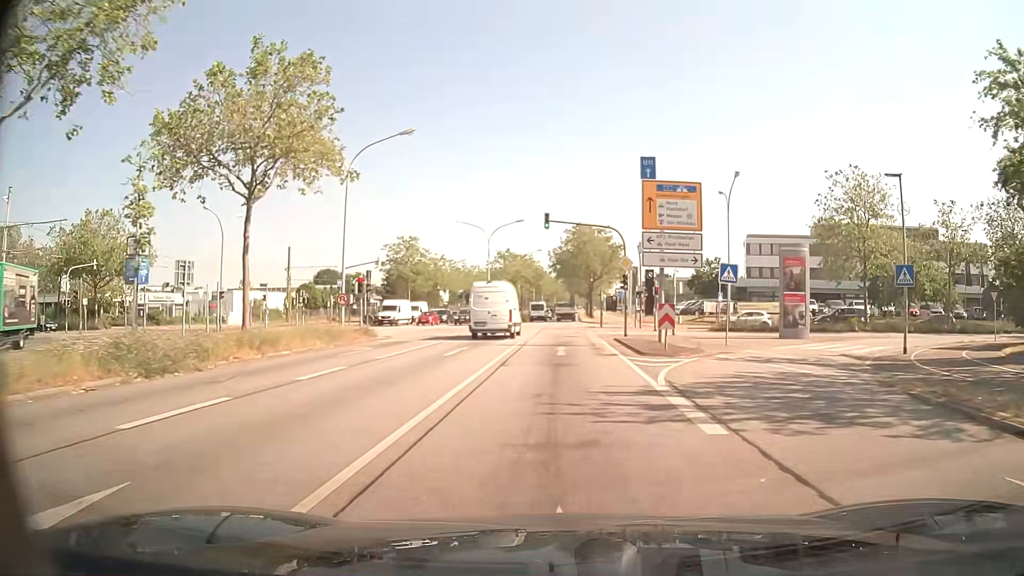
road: primary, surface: asphalt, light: Day
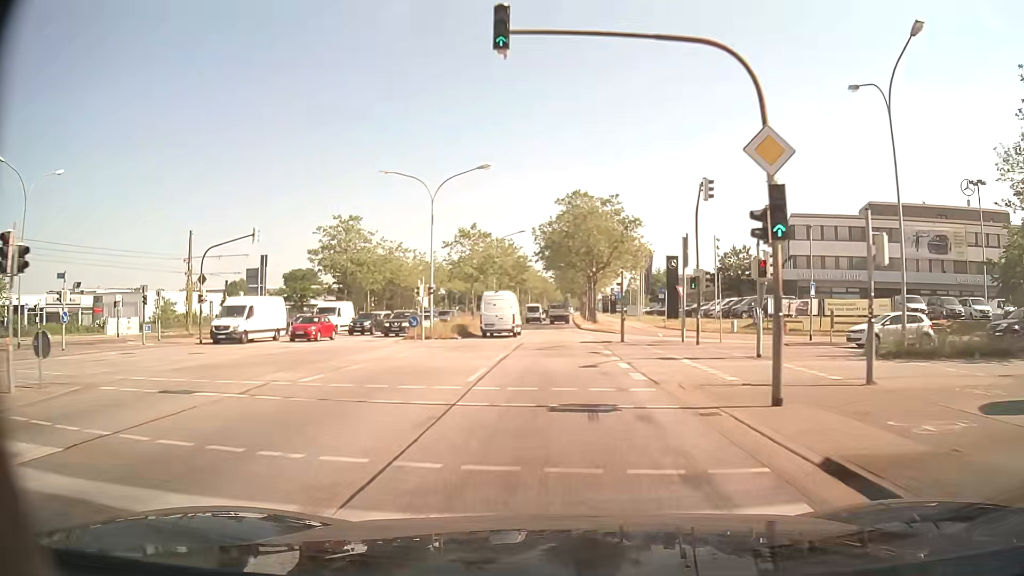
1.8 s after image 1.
(0.0, +24.8) m; 0°
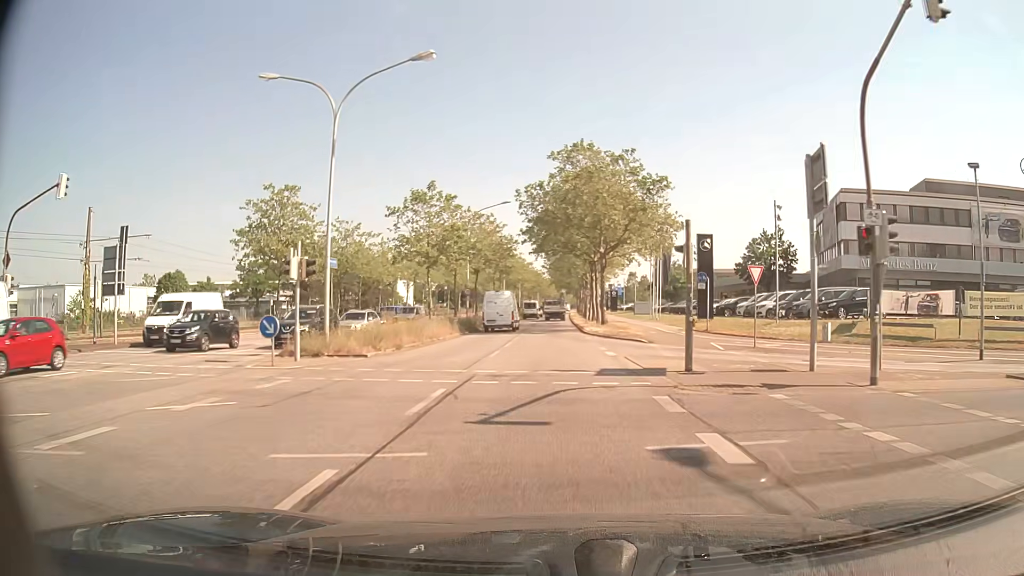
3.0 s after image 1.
(0.0, +16.9) m; 0°
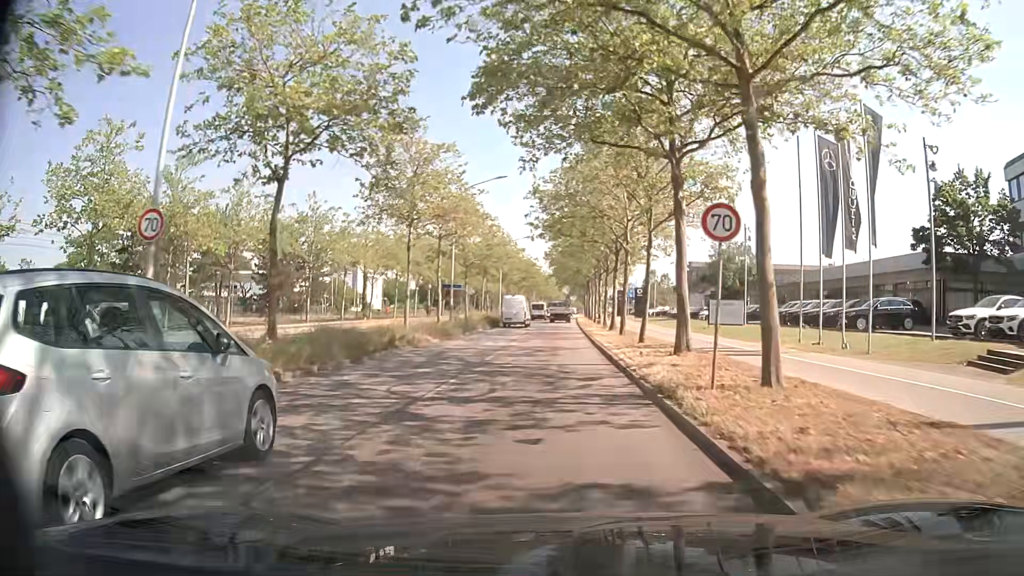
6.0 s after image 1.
(0.0, +42.4) m; 0°
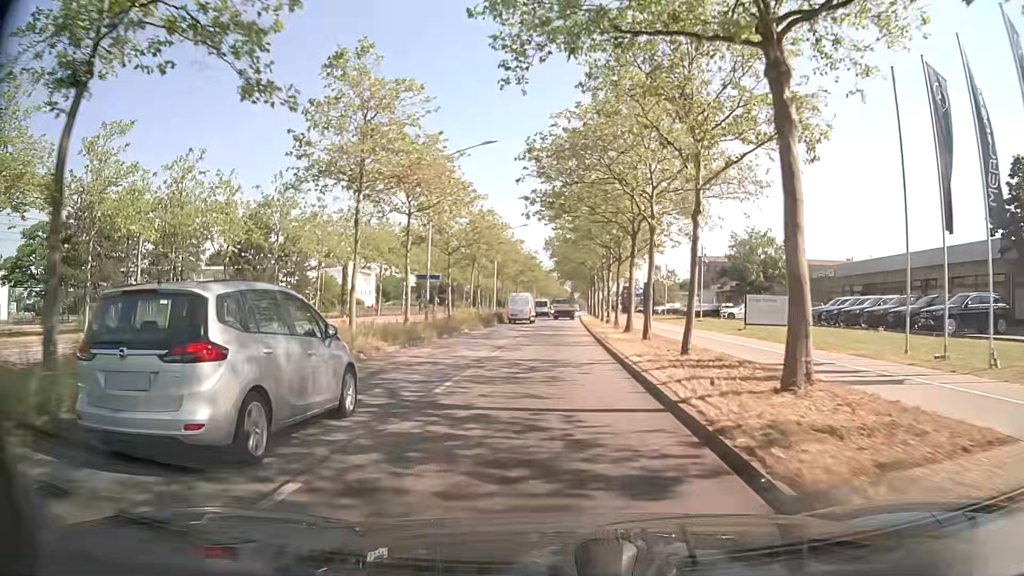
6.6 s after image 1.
(0.0, +8.4) m; 0°
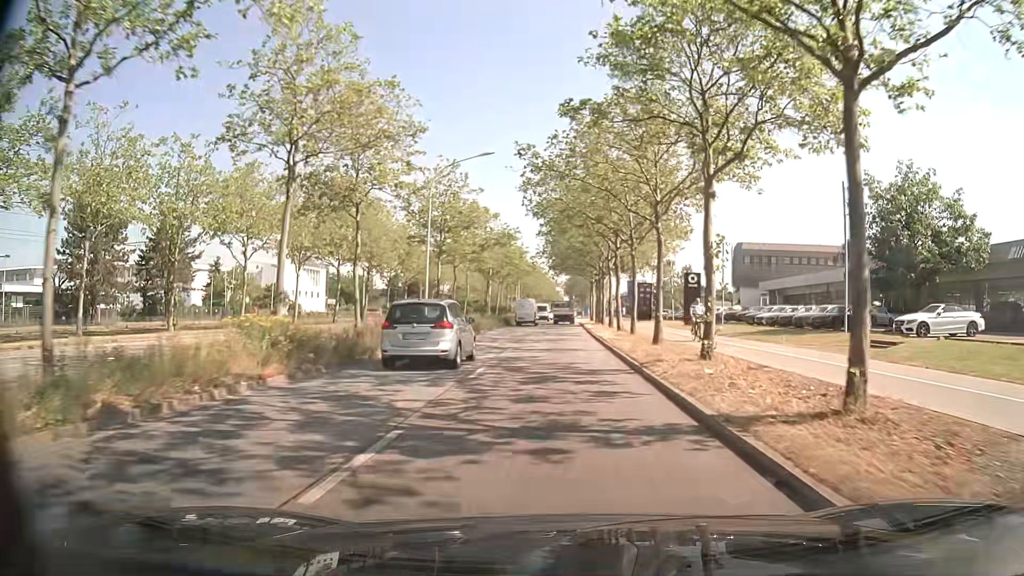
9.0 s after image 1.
(+0.1, +33.5) m; +1°
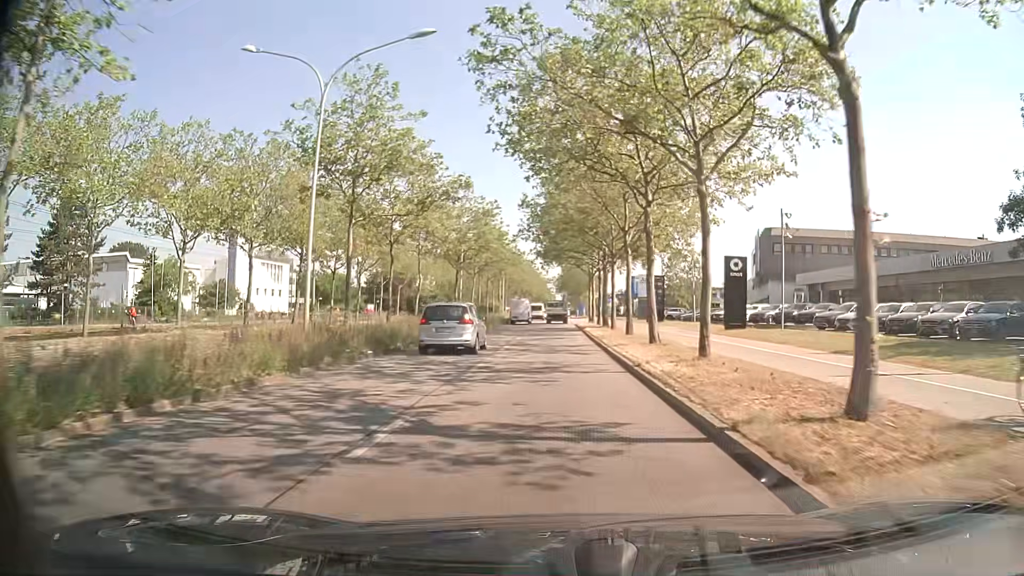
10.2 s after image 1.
(+0.2, +16.4) m; +1°
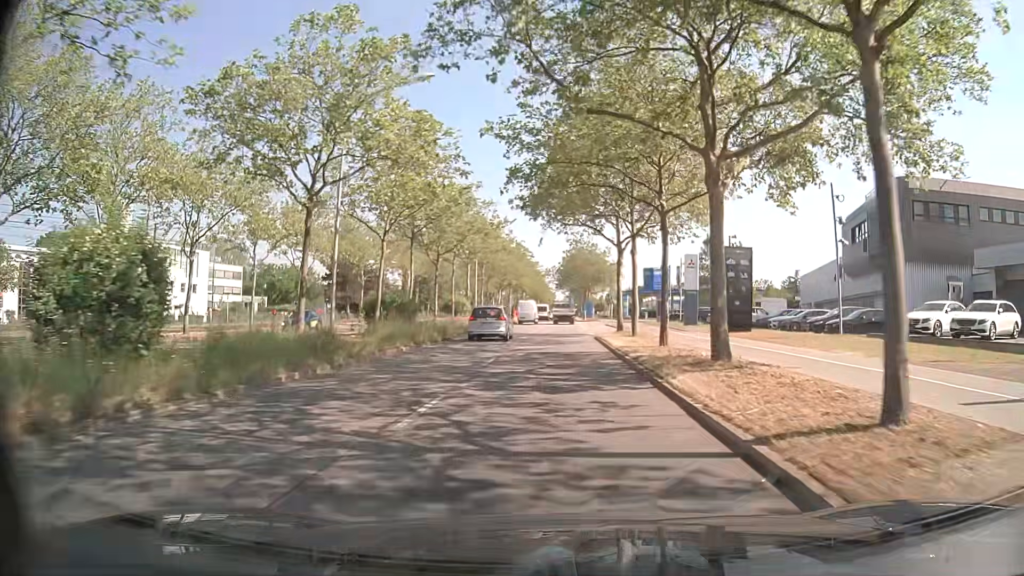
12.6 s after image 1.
(-0.1, +32.7) m; 0°
(0, +10) (0, +20) (0, +30) (0, +40) (0, +50) (0, +60) (0, +70) (0, +80) (0, +90) (+1, +100) m
